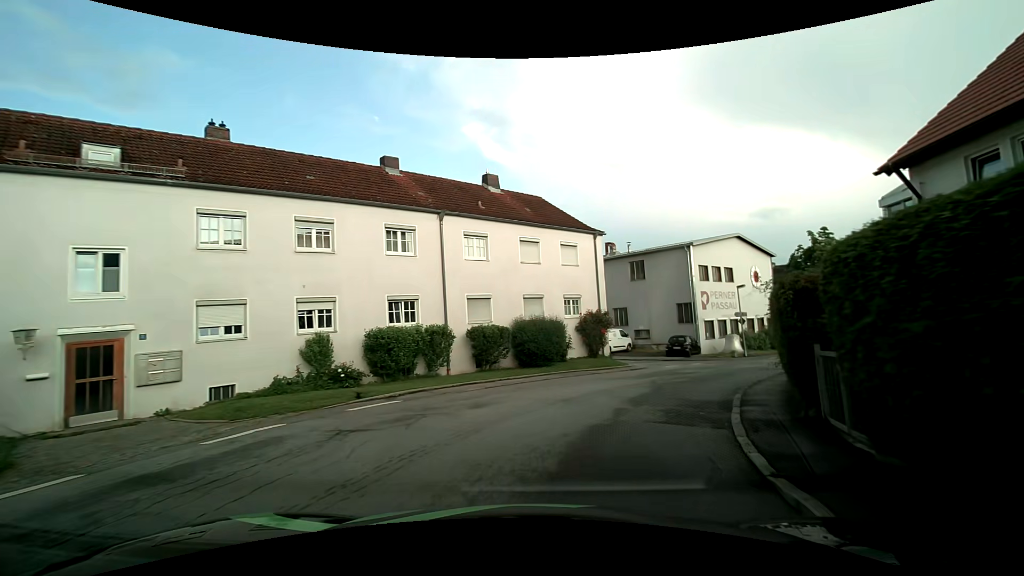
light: Day
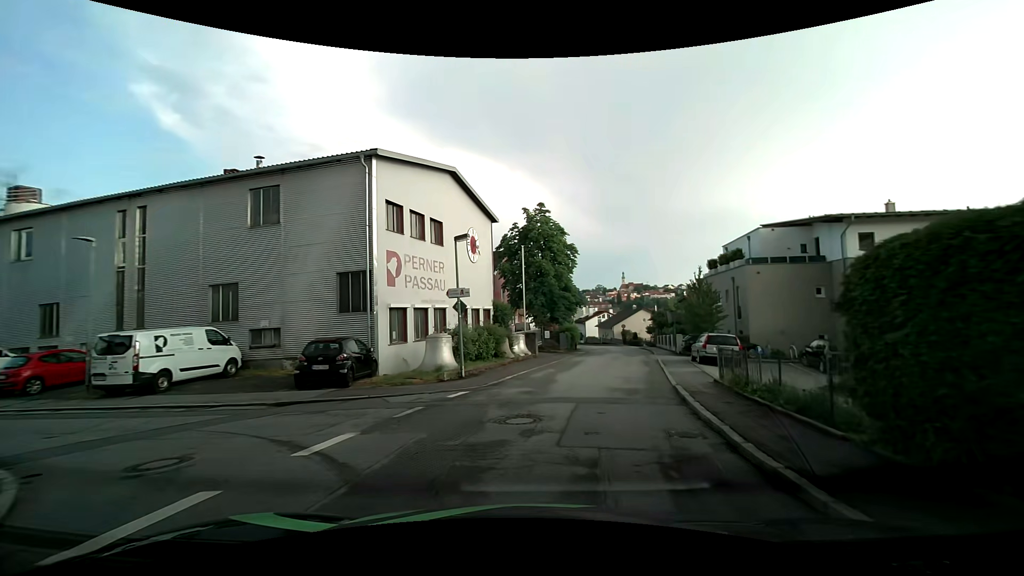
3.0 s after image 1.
(+5.8, +19.9) m; +33°
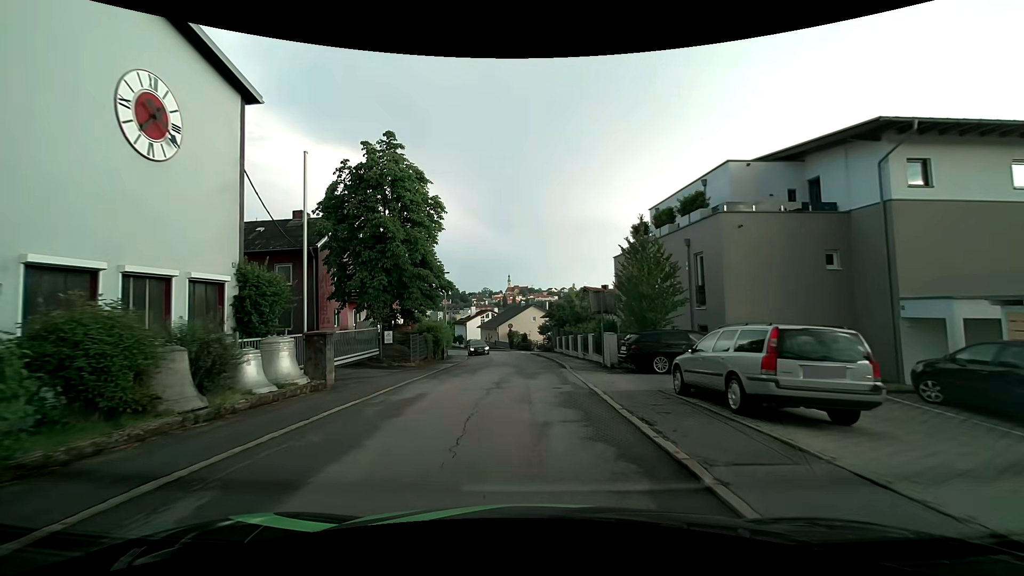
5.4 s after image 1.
(+2.5, +16.4) m; +14°
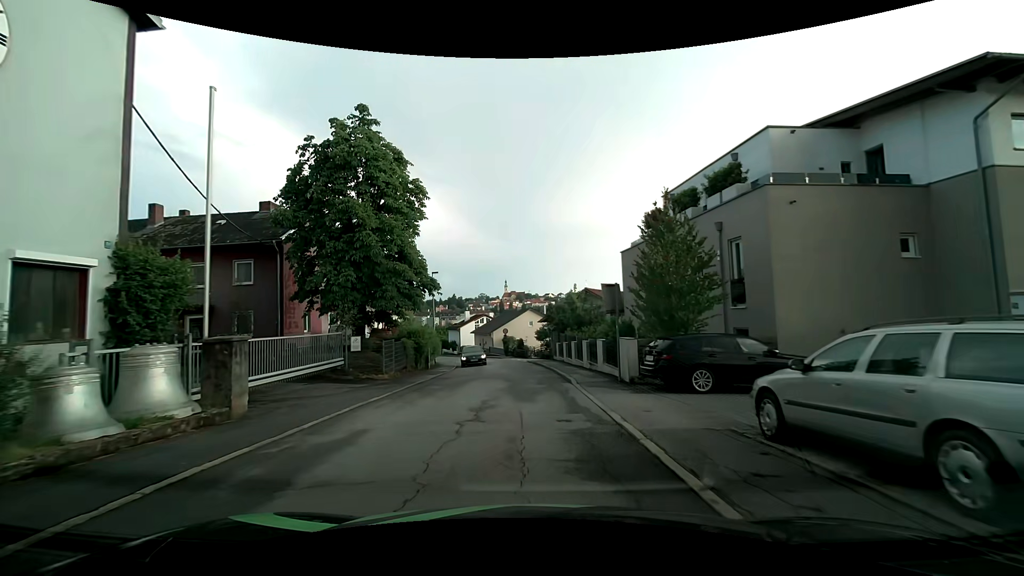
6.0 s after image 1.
(0.0, +4.2) m; +1°
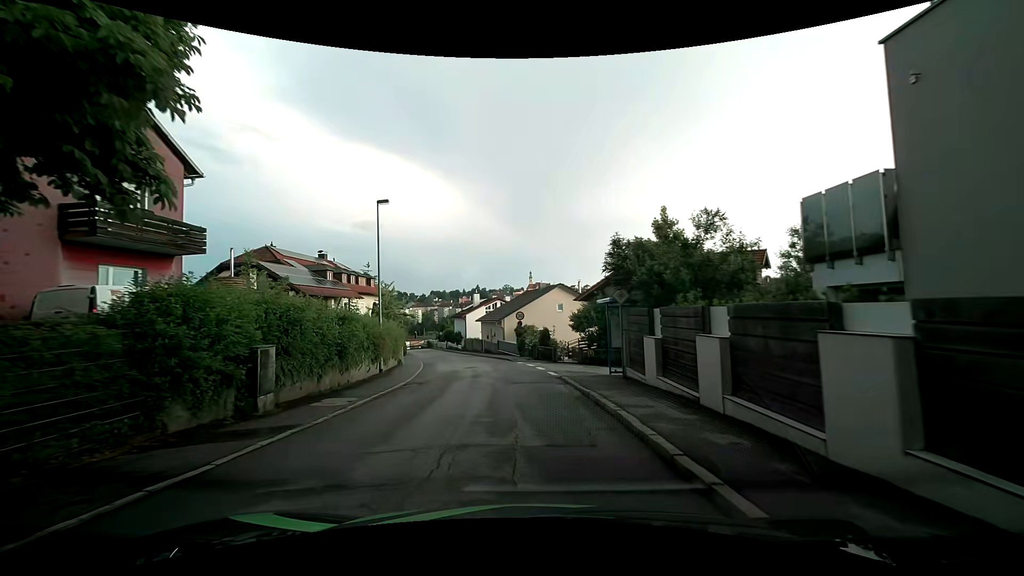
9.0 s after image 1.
(-0.4, +21.2) m; -3°
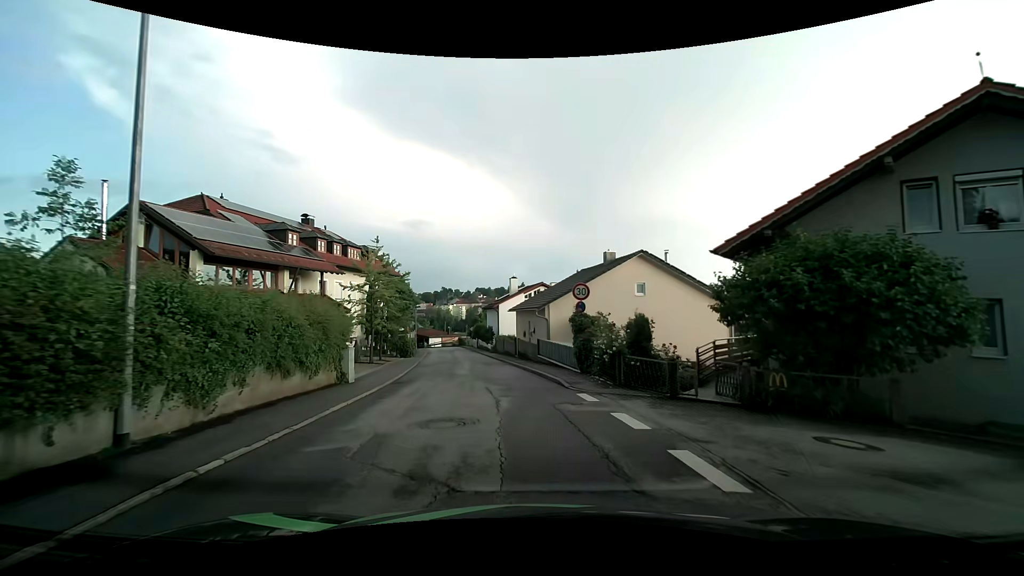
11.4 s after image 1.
(-0.7, +16.8) m; -4°
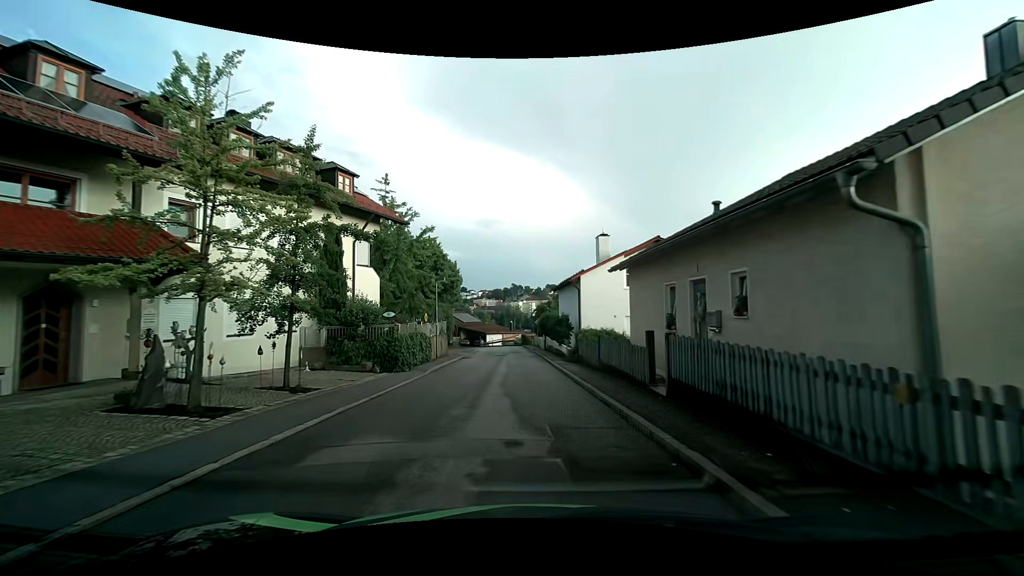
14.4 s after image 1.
(-2.1, +21.9) m; -9°
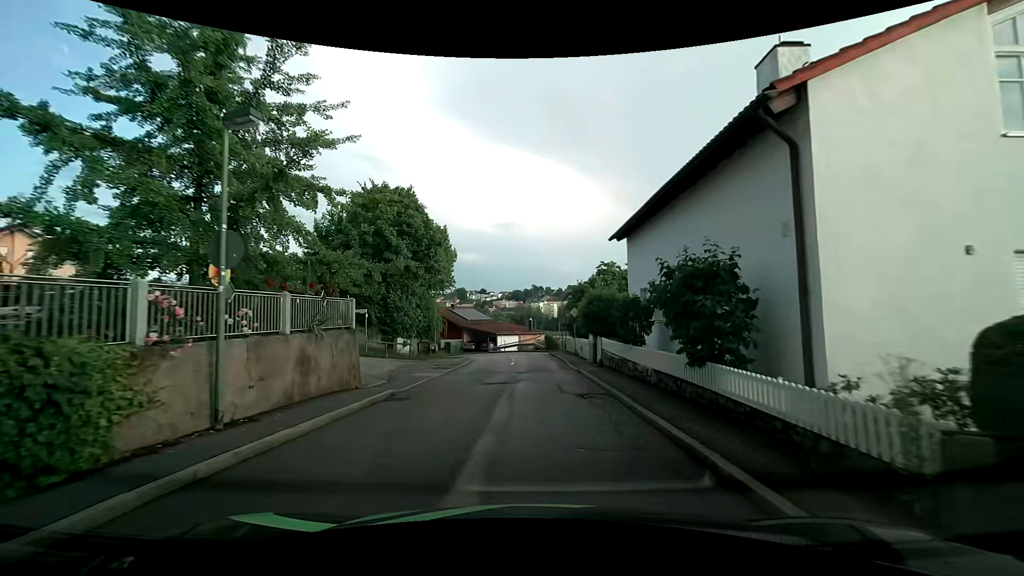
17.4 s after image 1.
(-0.7, +22.2) m; -3°
(0, +10) (0, +20) (0, +30) (0, +40) (-2, +50) (-6, +59) (-14, +64) (-23, +69) (-33, +72) (-42, +76) m
